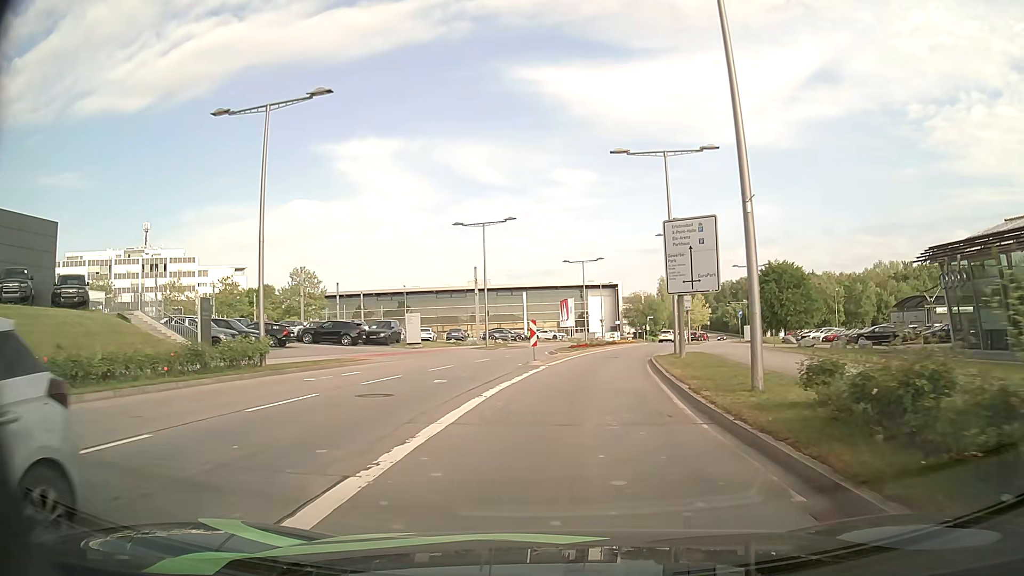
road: secondary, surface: asphalt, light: Day
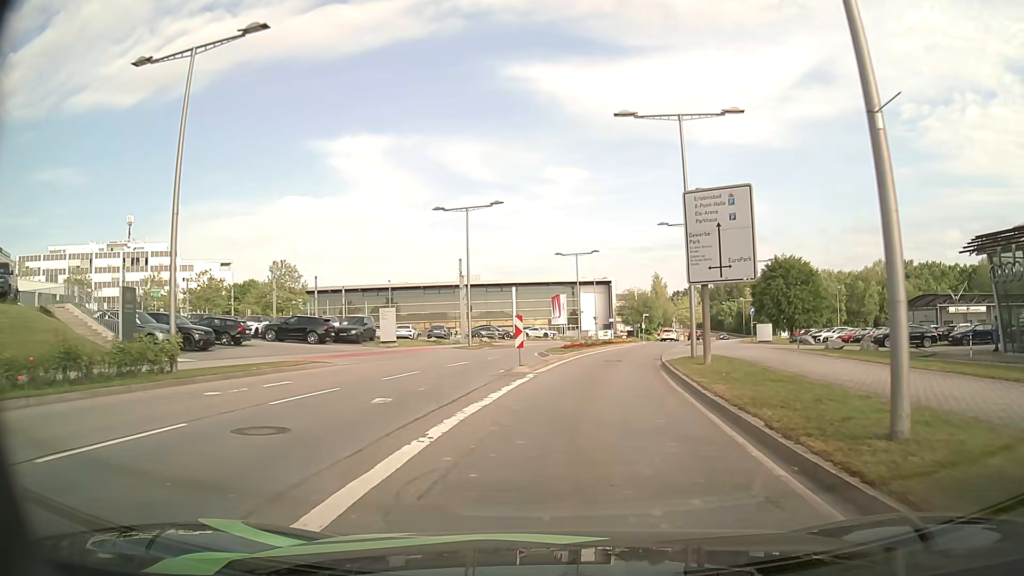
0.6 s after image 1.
(0.0, +5.3) m; 0°
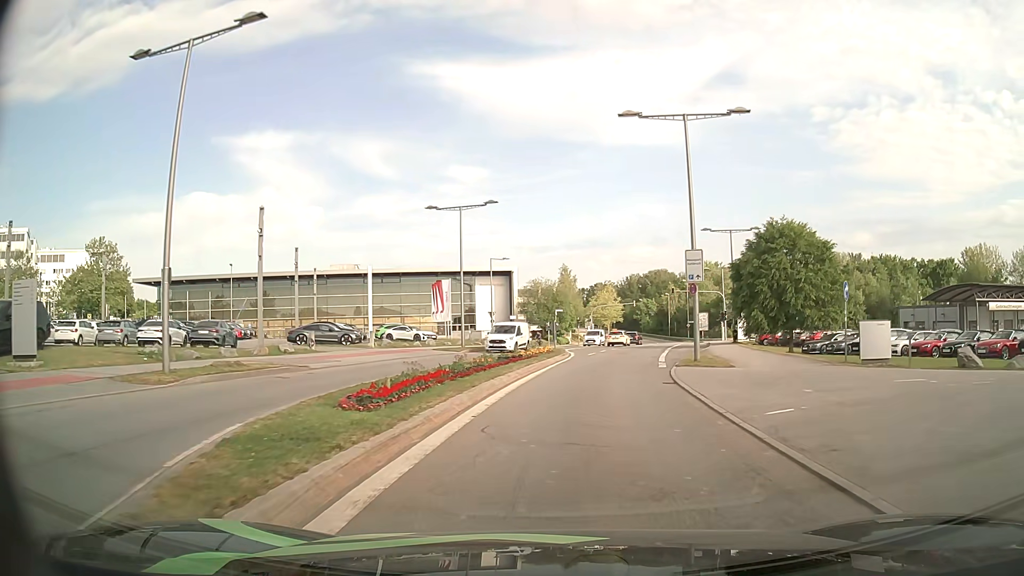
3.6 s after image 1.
(+2.1, +27.2) m; +9°
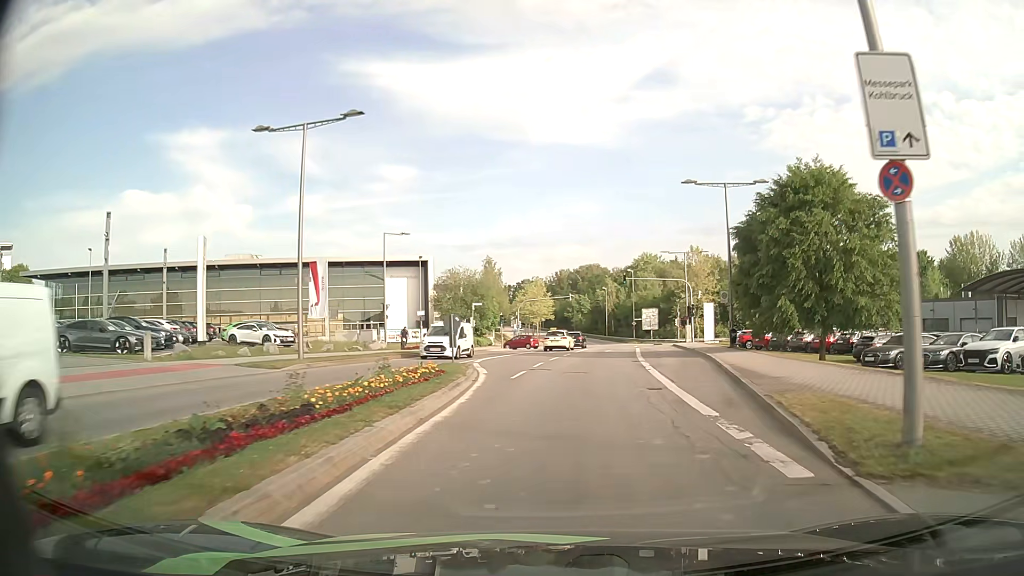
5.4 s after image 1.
(+1.1, +18.1) m; +6°
(0, +10) (+1, +20) (+2, +30) (+3, +40) (+5, +50) (+6, +60) (+7, +70) (+8, +80) (+8, +90) (+9, +100) m
